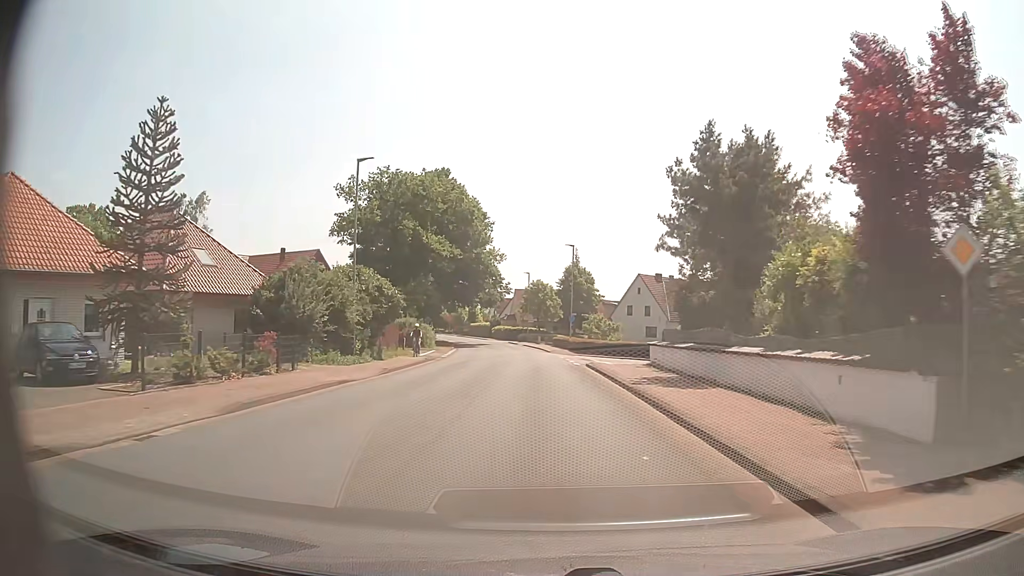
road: tertiary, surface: asphalt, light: Day
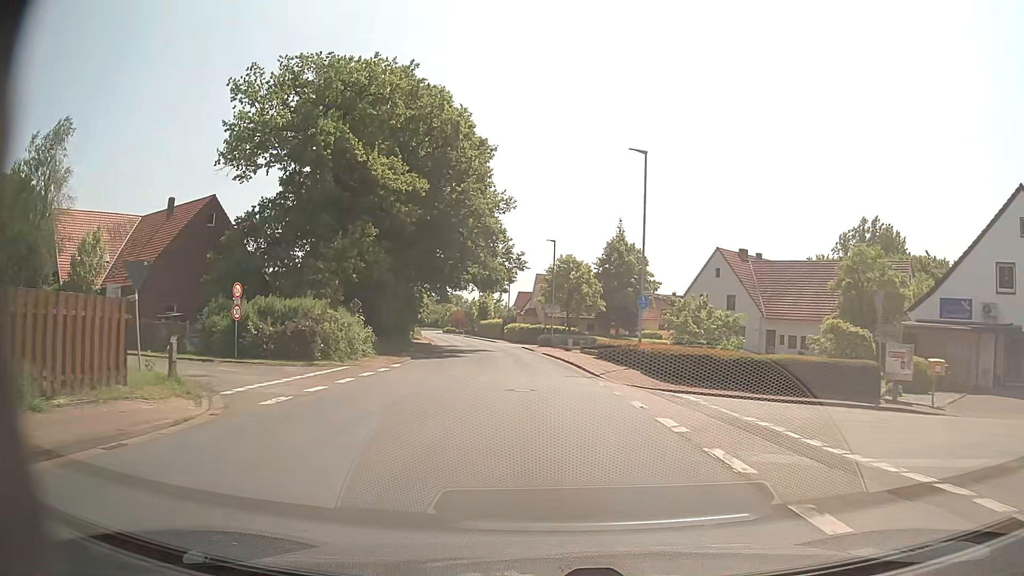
(-0.6, +30.6) m; -3°
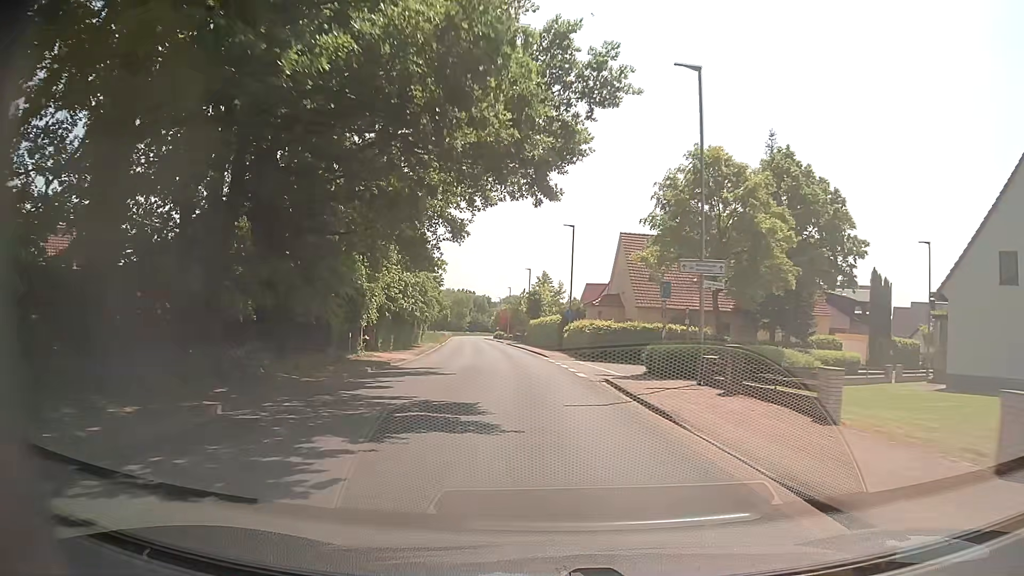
(-1.6, +38.2) m; -5°
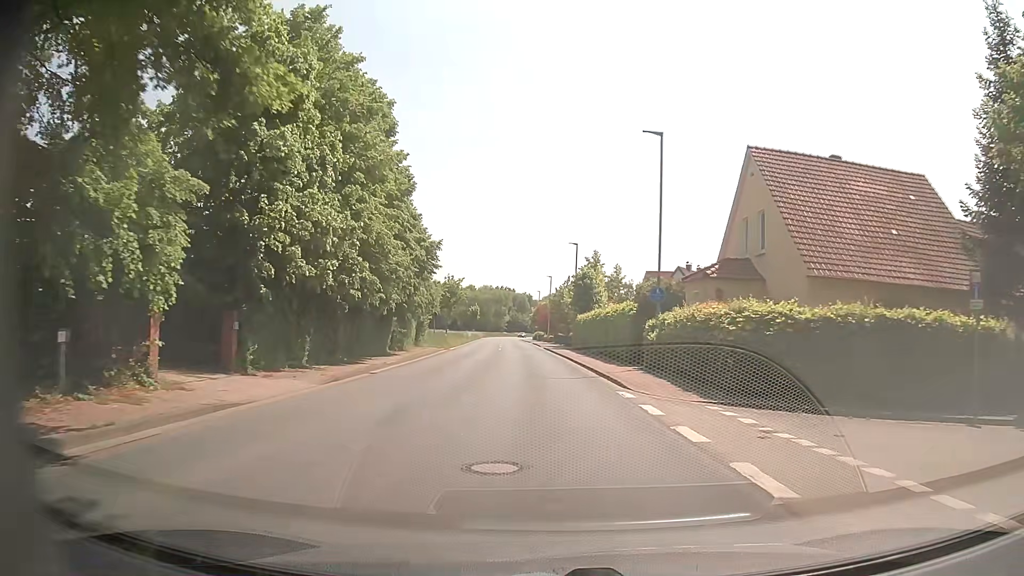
(-0.7, +22.9) m; -4°
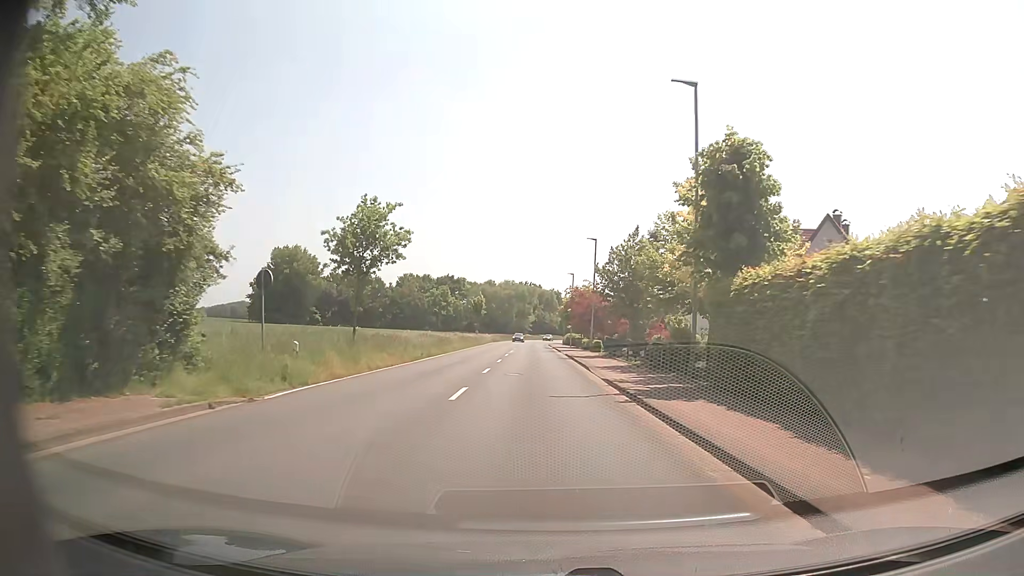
(-1.2, +38.0) m; -3°
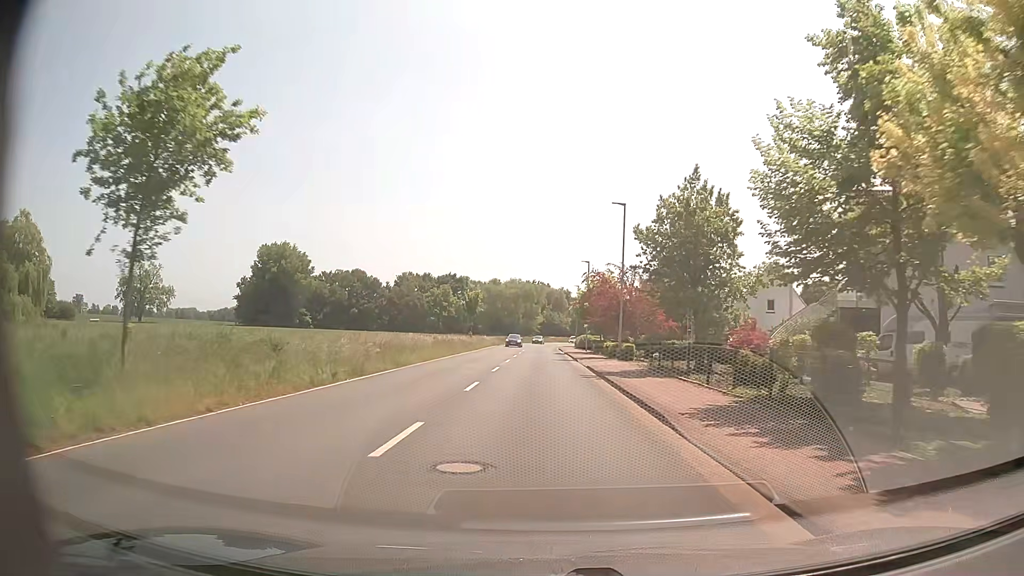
(-0.1, +15.2) m; -1°
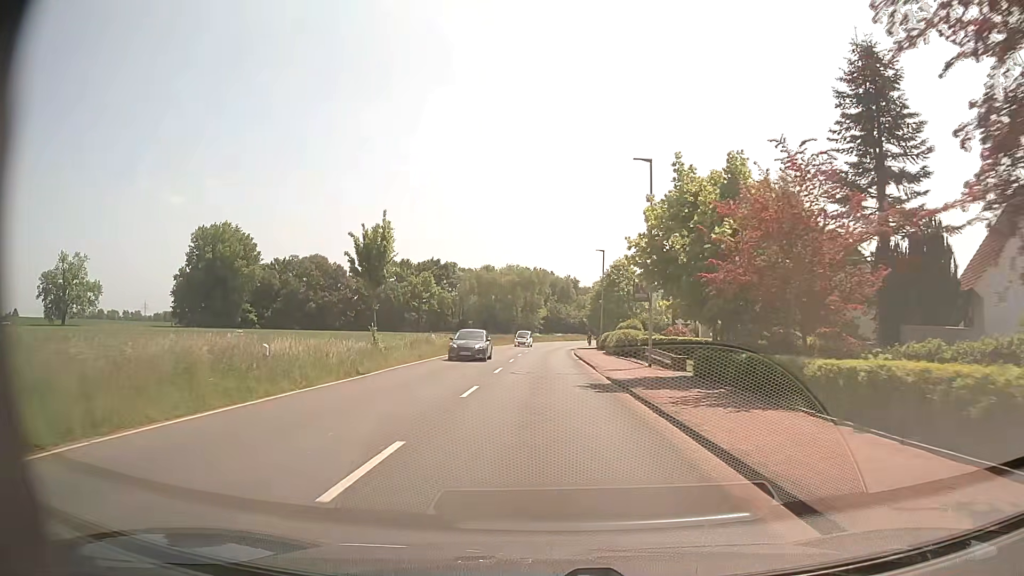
(-0.3, +38.1) m; 0°
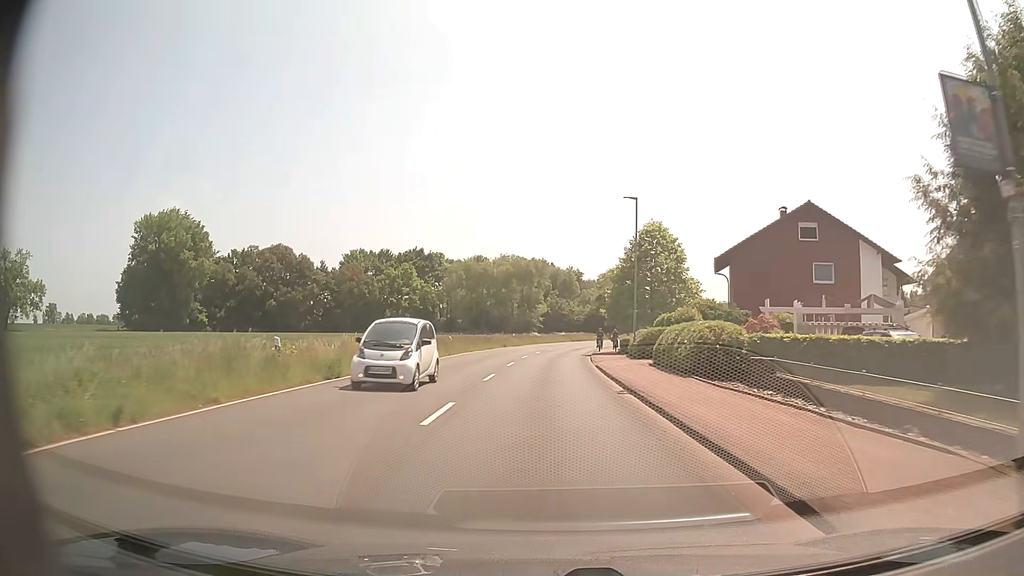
(0.0, +23.0) m; 0°
(0, +10) (0, +20) (0, +30) (+1, +40) (+1, +50) (+2, +60) (+4, +70) (+6, +80) (+8, +89) (+11, +99) m
